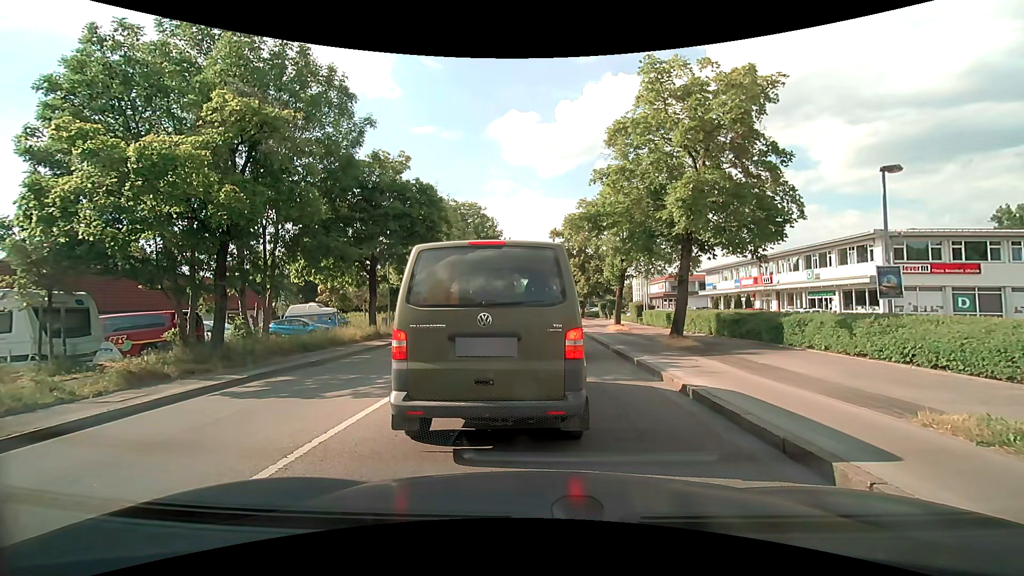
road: secondary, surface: asphalt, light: Day
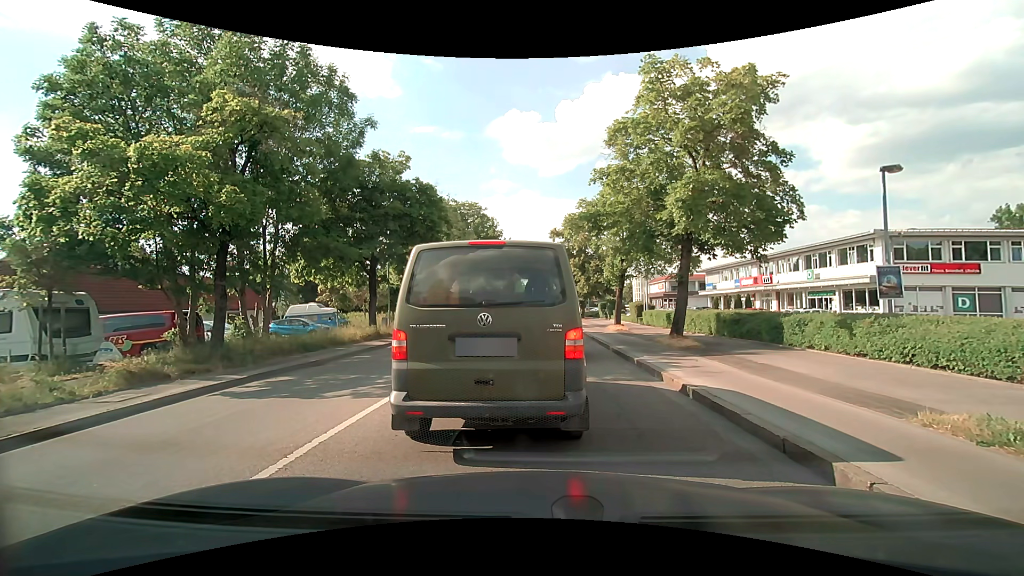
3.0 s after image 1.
(0.0, 0.0) m; 0°
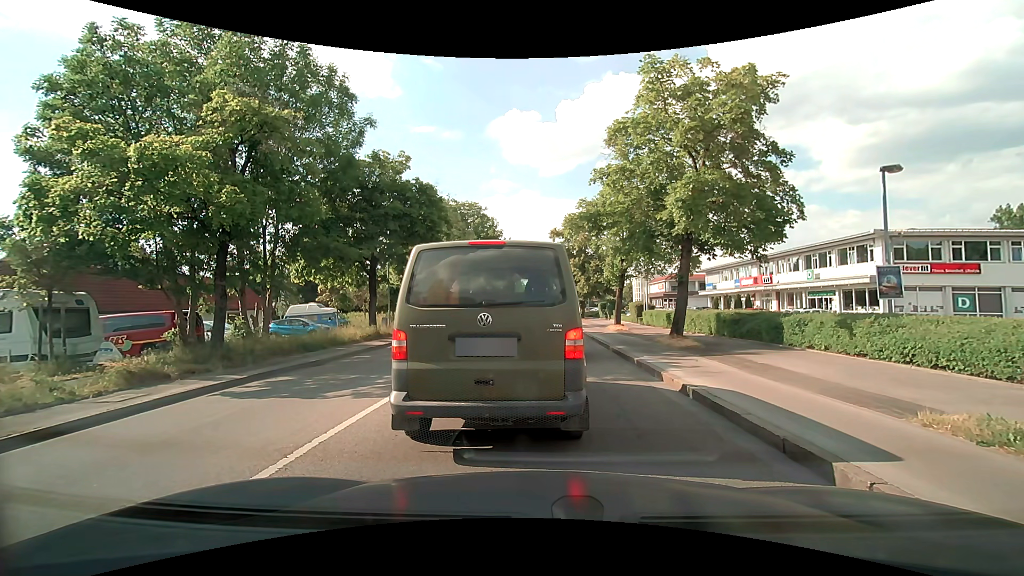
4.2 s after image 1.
(0.0, 0.0) m; 0°
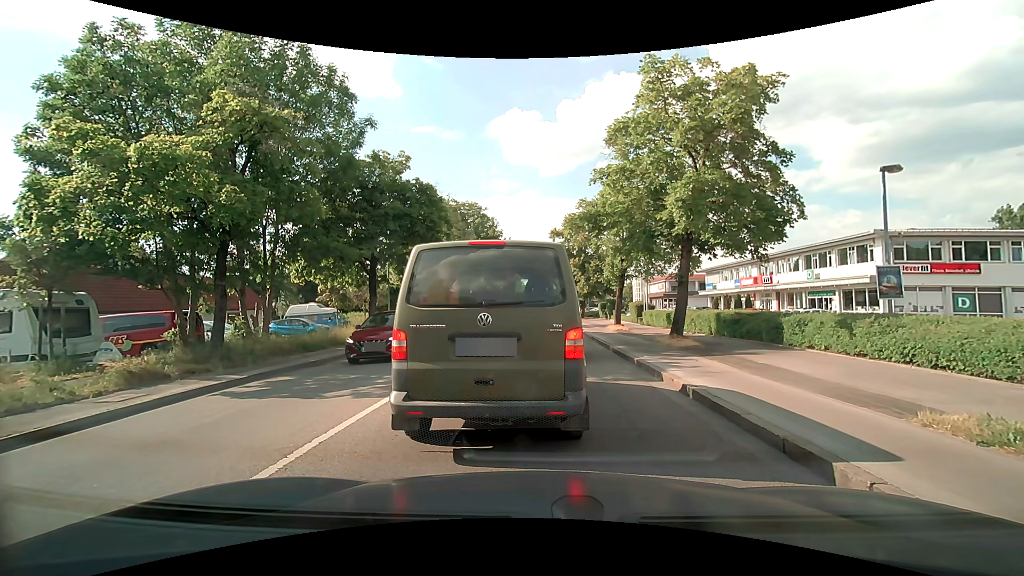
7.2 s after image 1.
(0.0, 0.0) m; 0°
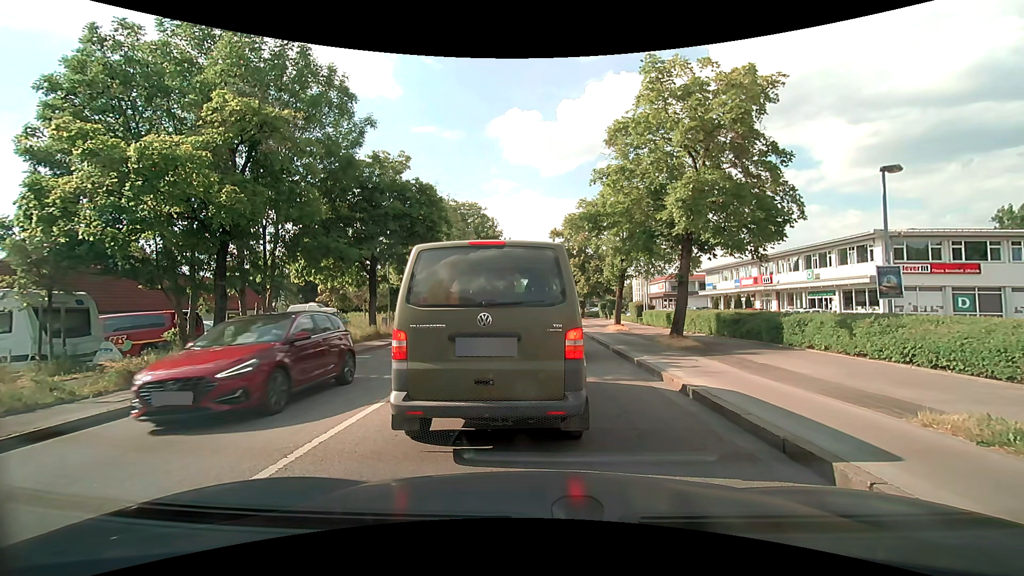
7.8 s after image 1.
(0.0, 0.0) m; 0°
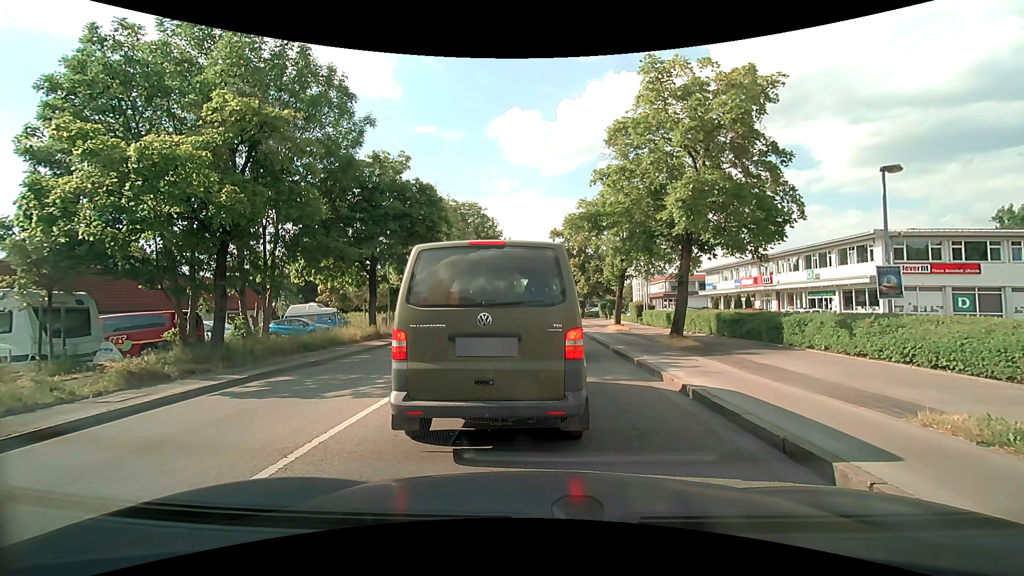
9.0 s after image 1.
(0.0, 0.0) m; 0°
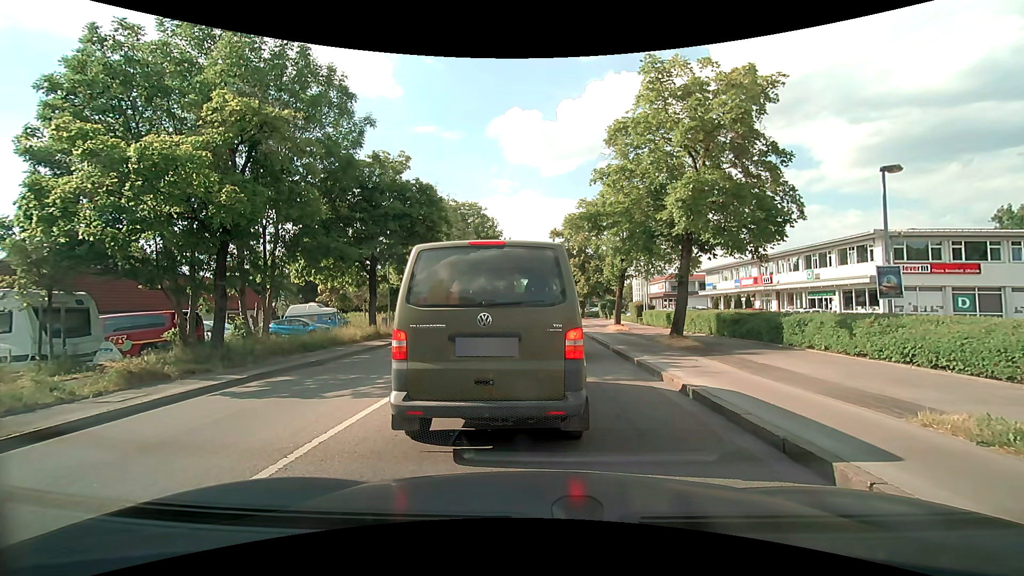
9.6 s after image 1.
(0.0, 0.0) m; 0°
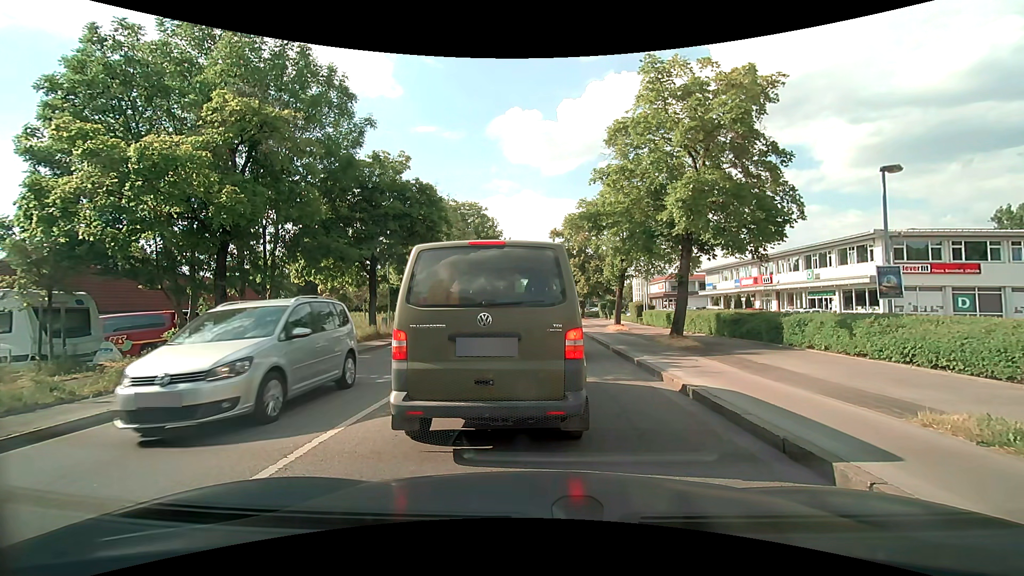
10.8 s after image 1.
(0.0, 0.0) m; 0°
(0, +10) (0, +20) (0, +30) (0, +40) (0, +50) (0, +60) (0, +70) (0, +80) (0, +90) (0, +100) m
